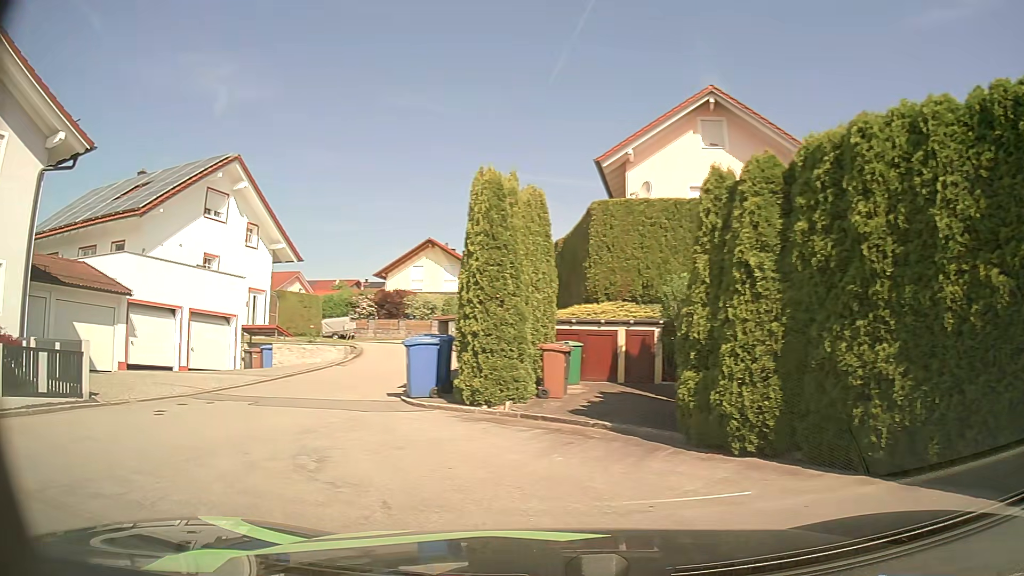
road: residential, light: Day
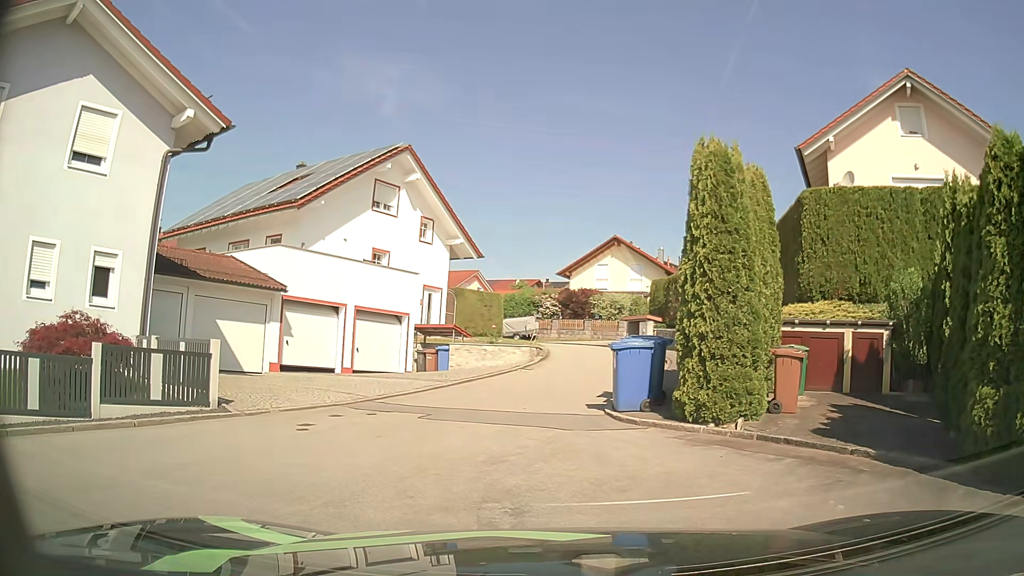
(-0.3, +1.9) m; -15°
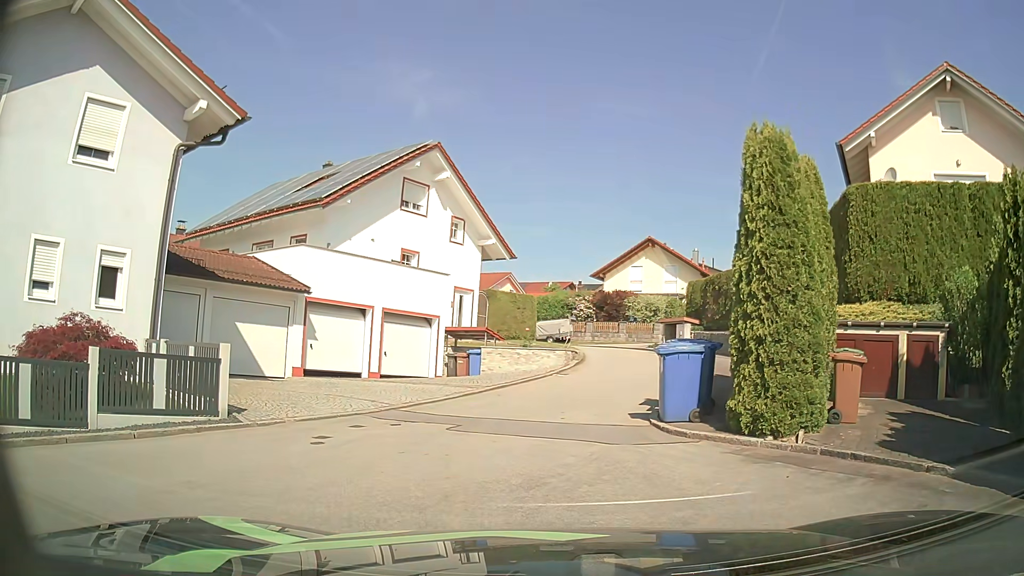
(0.0, +0.9) m; -3°
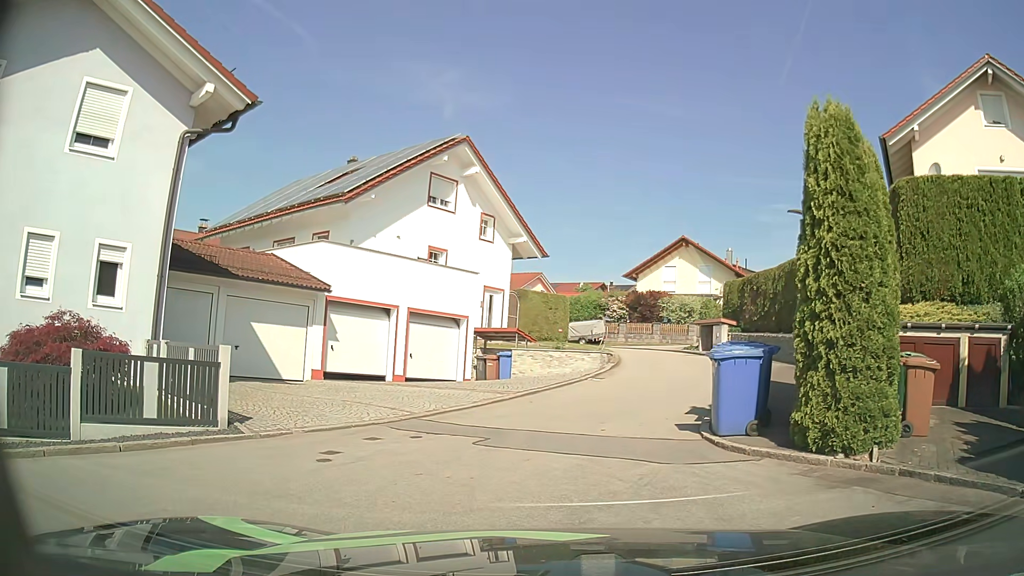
(0.0, +1.1) m; -3°
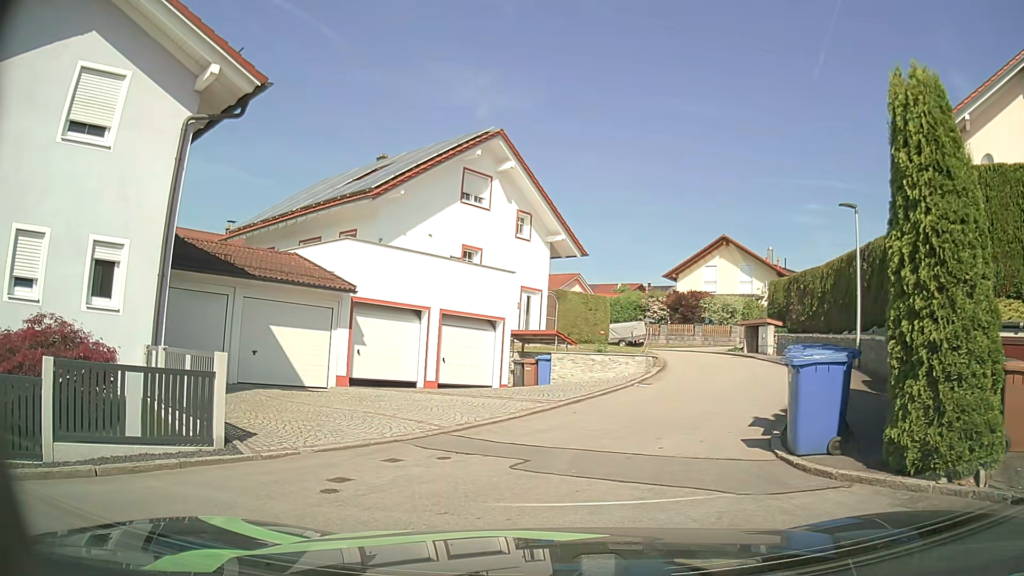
(0.0, +1.3) m; -3°
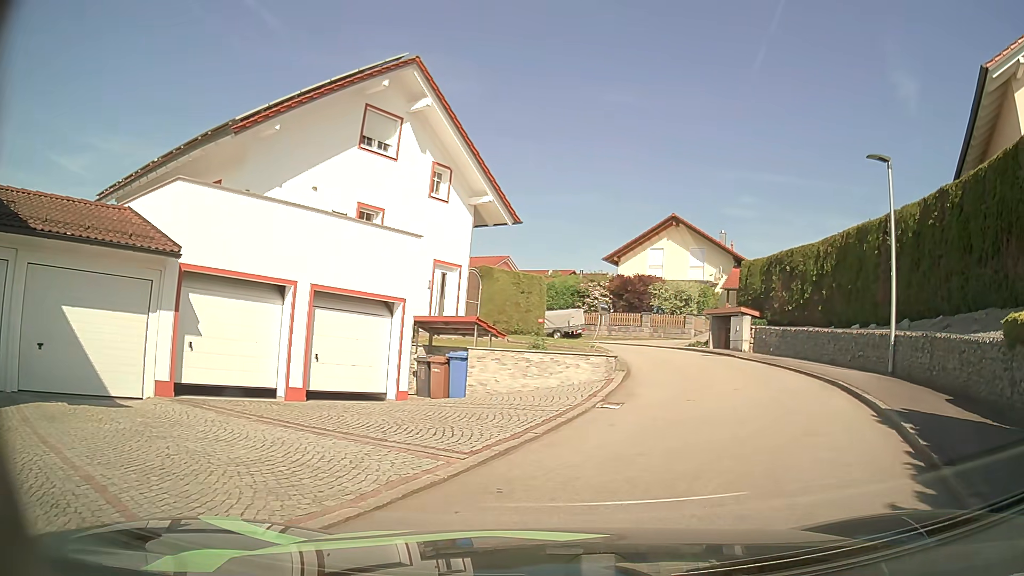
(+0.1, +6.0) m; +6°
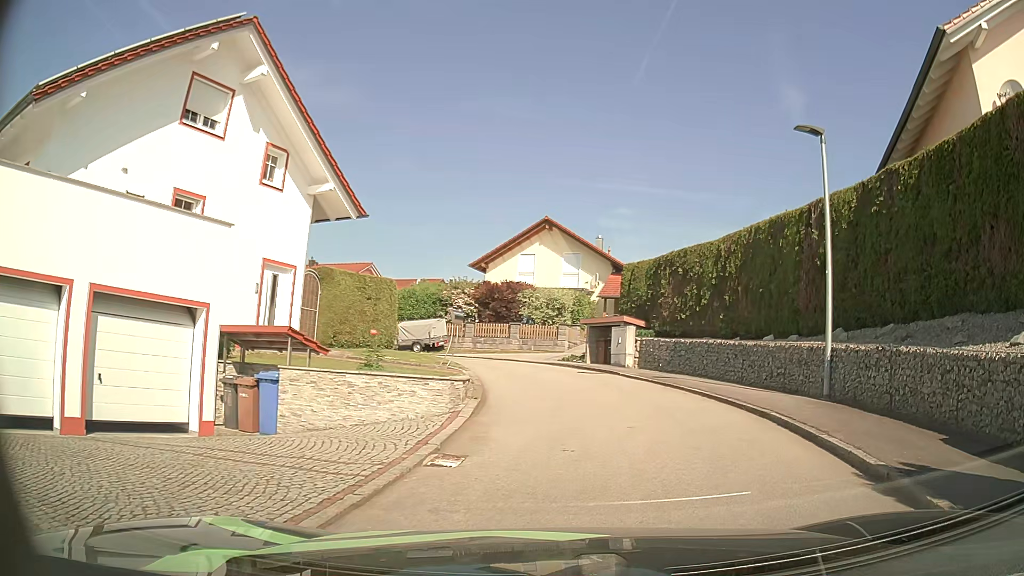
(+0.3, +3.4) m; +11°
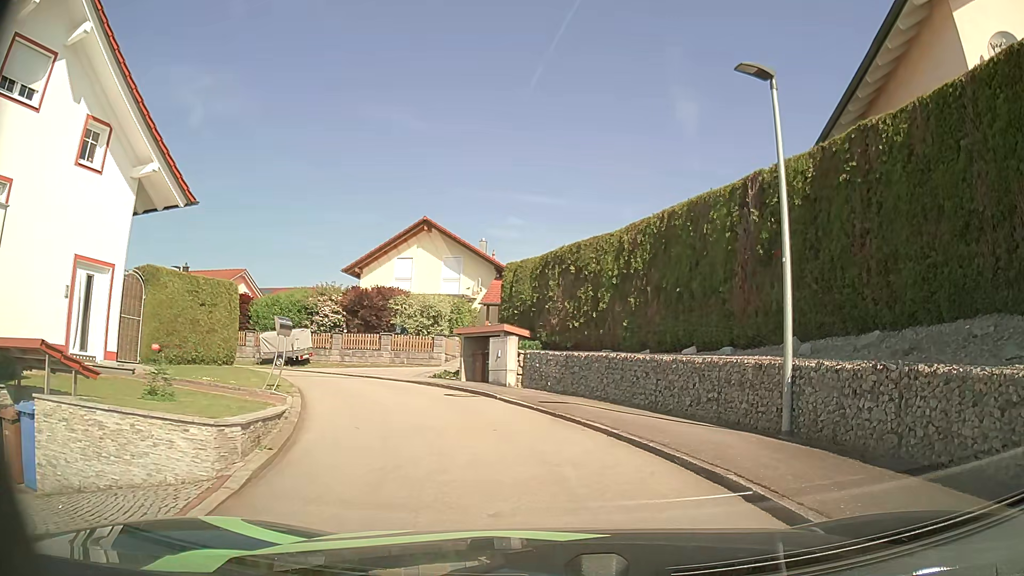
(+0.3, +3.7) m; +9°
